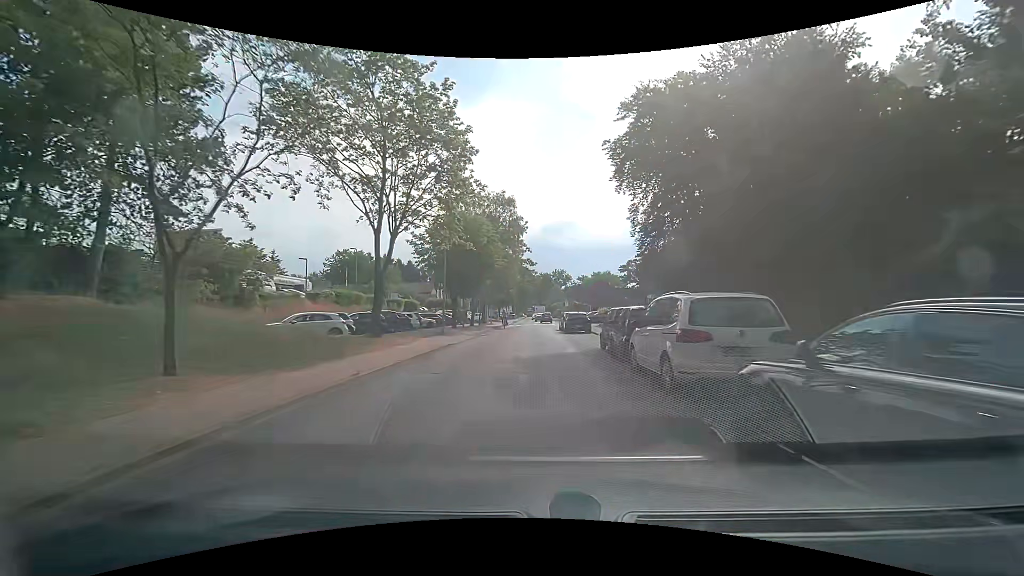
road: tertiary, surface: asphalt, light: Day
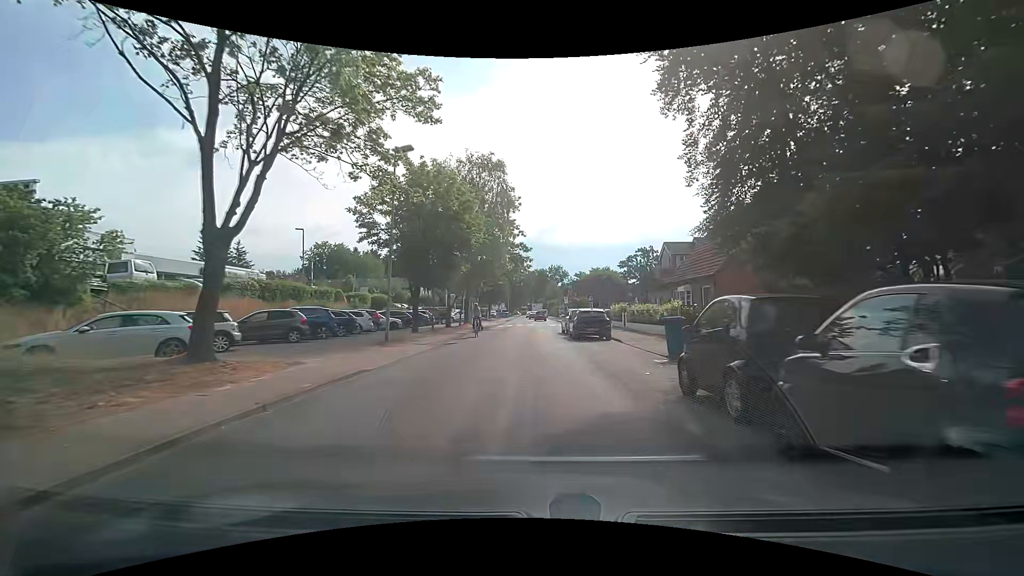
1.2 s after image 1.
(+0.1, +10.7) m; 0°
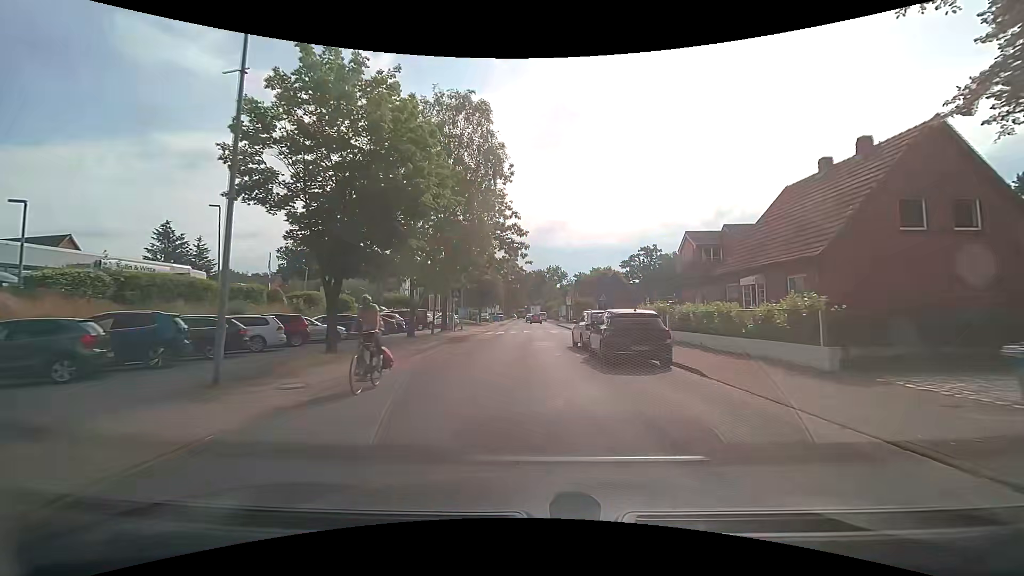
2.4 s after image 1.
(+0.1, +10.5) m; +1°
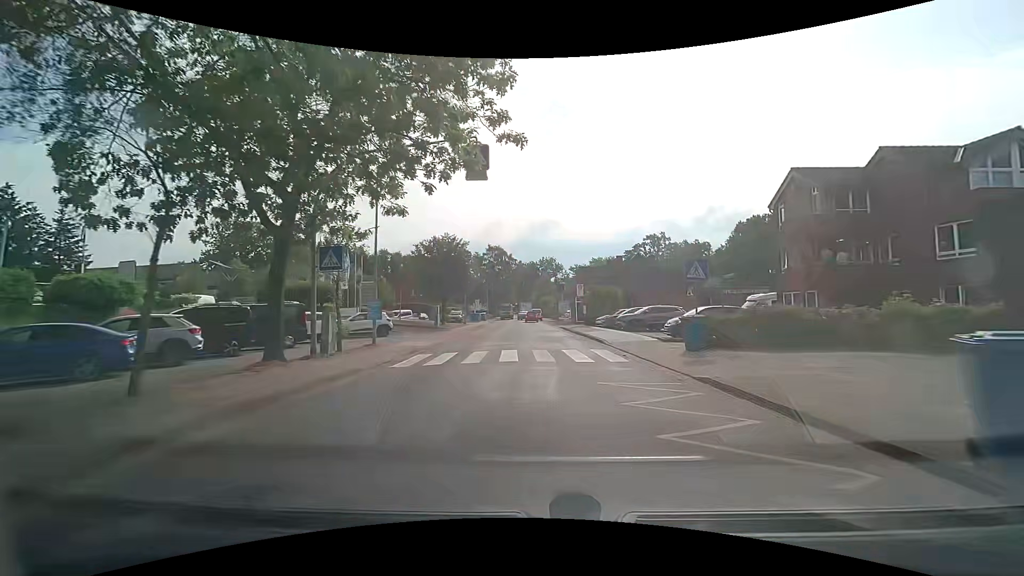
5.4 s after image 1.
(-0.4, +23.3) m; 0°
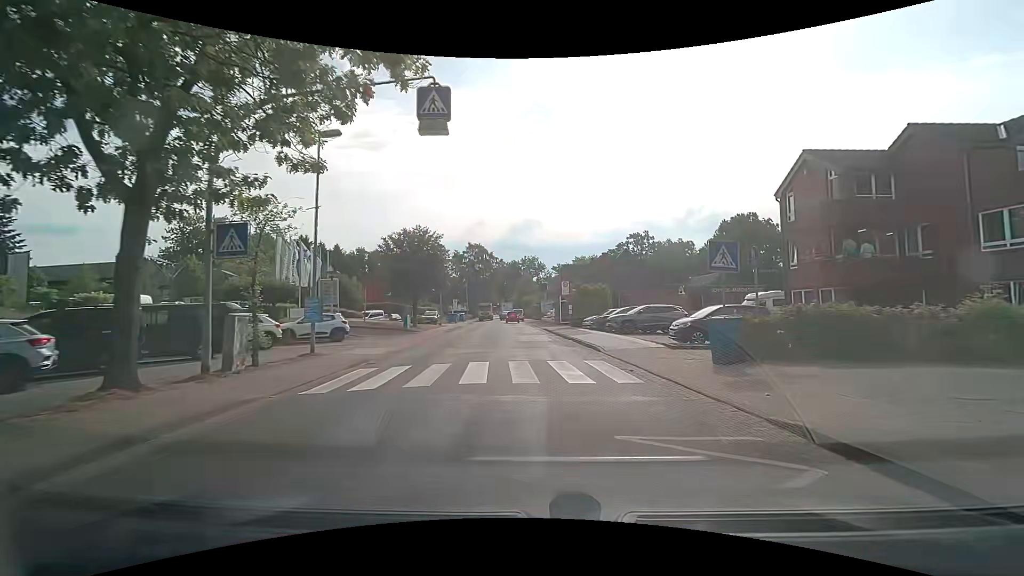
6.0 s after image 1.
(+0.1, +4.0) m; +2°
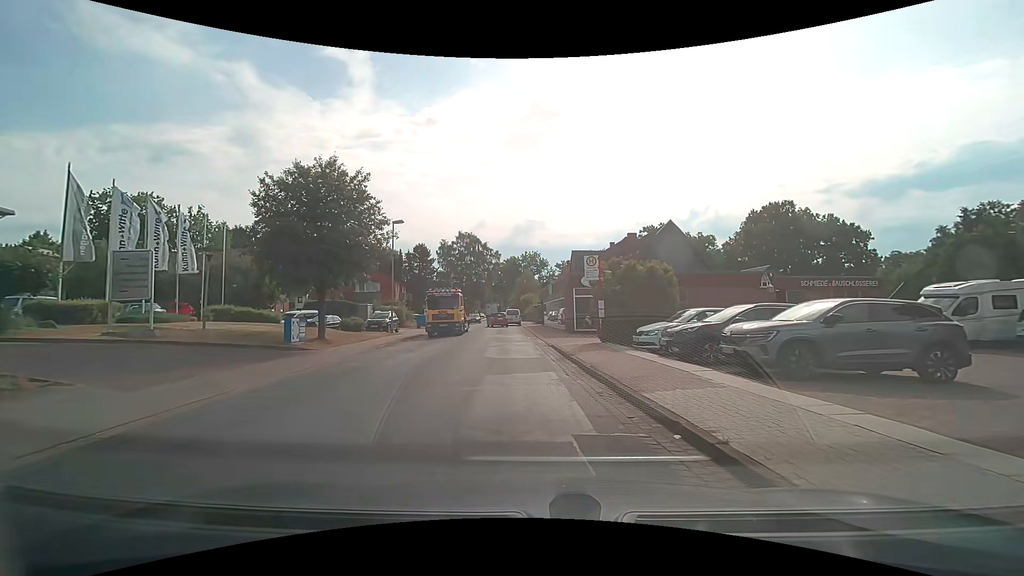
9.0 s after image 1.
(+0.4, +17.7) m; 0°
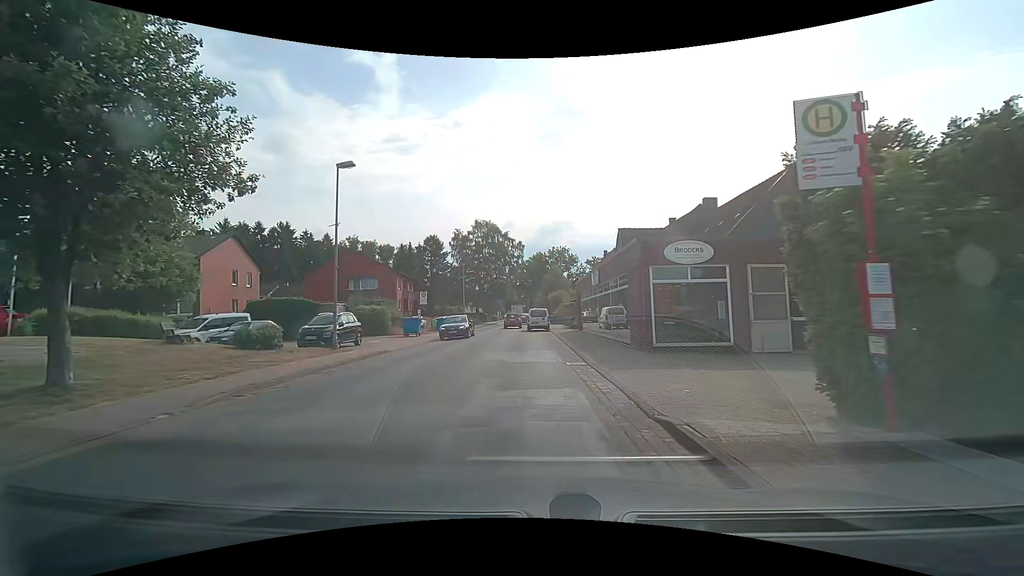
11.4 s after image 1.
(-0.1, +14.3) m; -2°
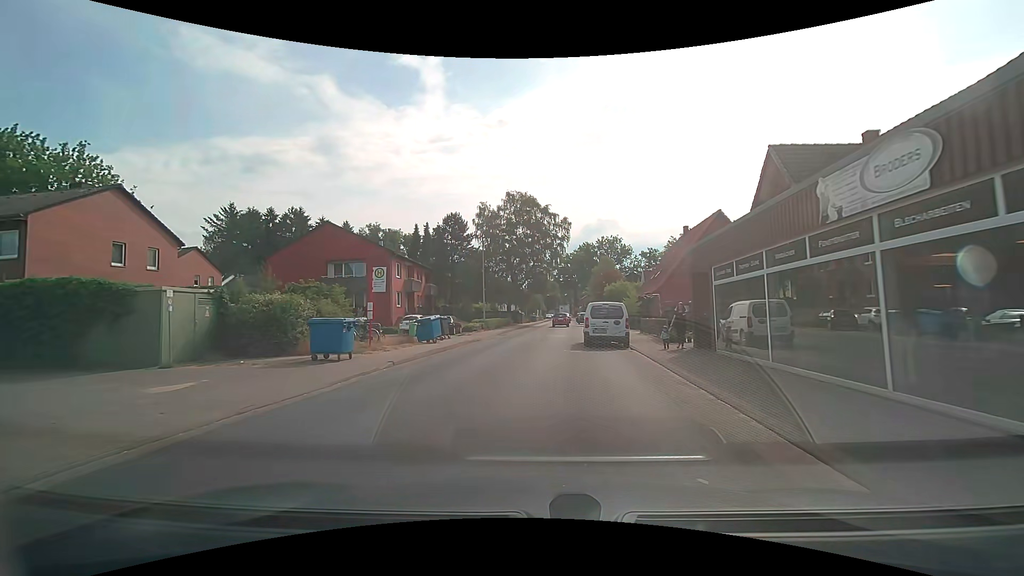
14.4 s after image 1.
(-0.9, +19.5) m; -5°
(0, +10) (-1, +20) (0, +30) (+1, +40) (+1, +50) (+2, +60) (+3, +70) (+3, +80) (+4, +90) (+5, +100) m
